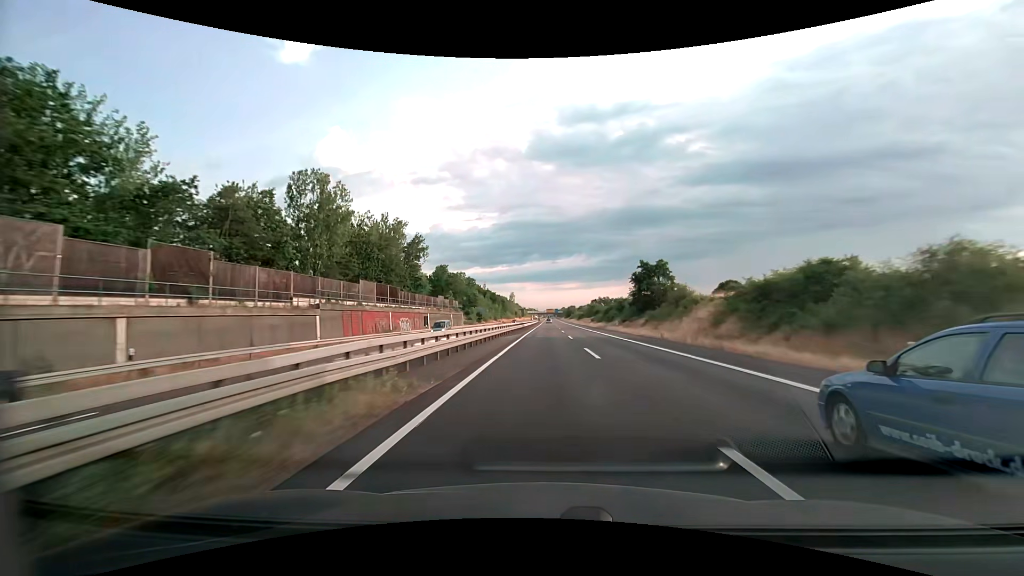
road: trunk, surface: asphalt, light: Day
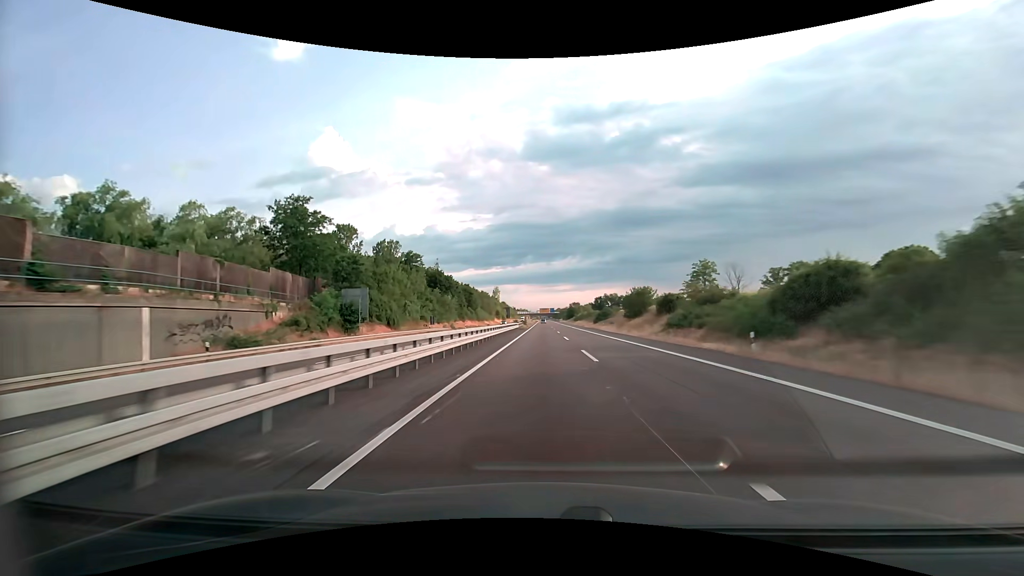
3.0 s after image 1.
(+0.6, +91.0) m; +1°
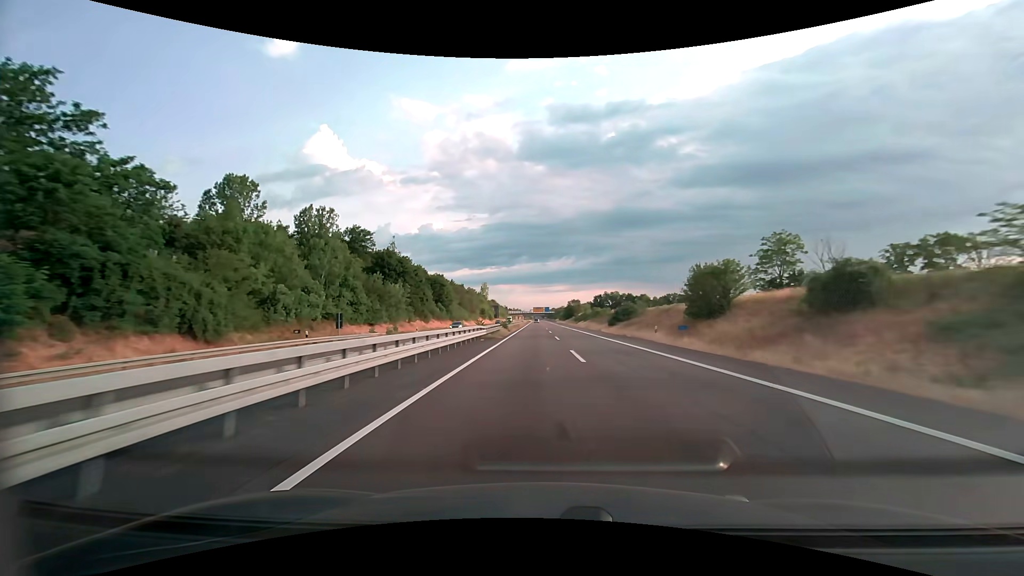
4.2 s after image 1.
(+0.2, +36.3) m; +1°
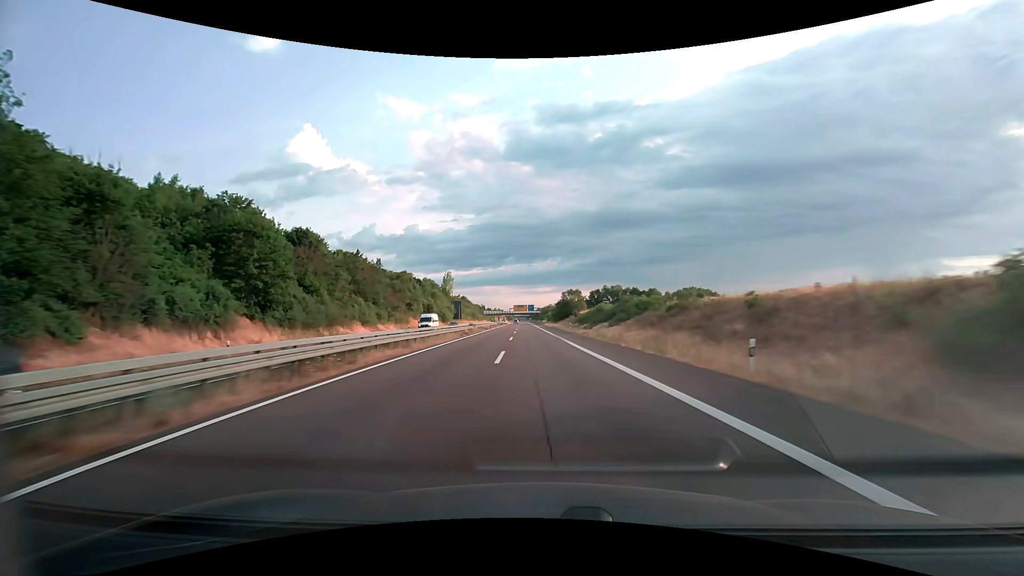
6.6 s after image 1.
(+1.3, +72.6) m; +2°
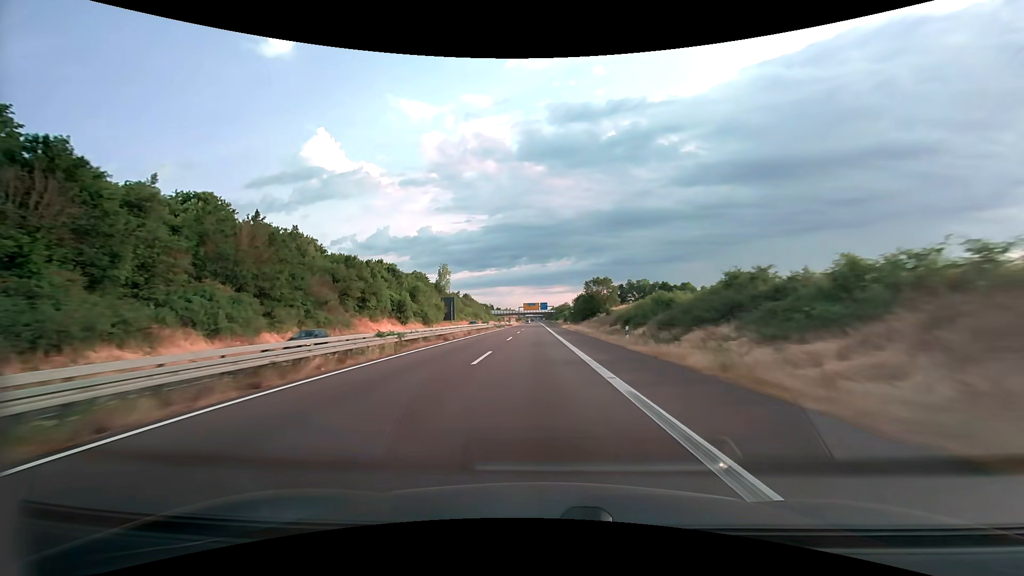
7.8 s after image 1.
(-0.4, +36.2) m; -1°
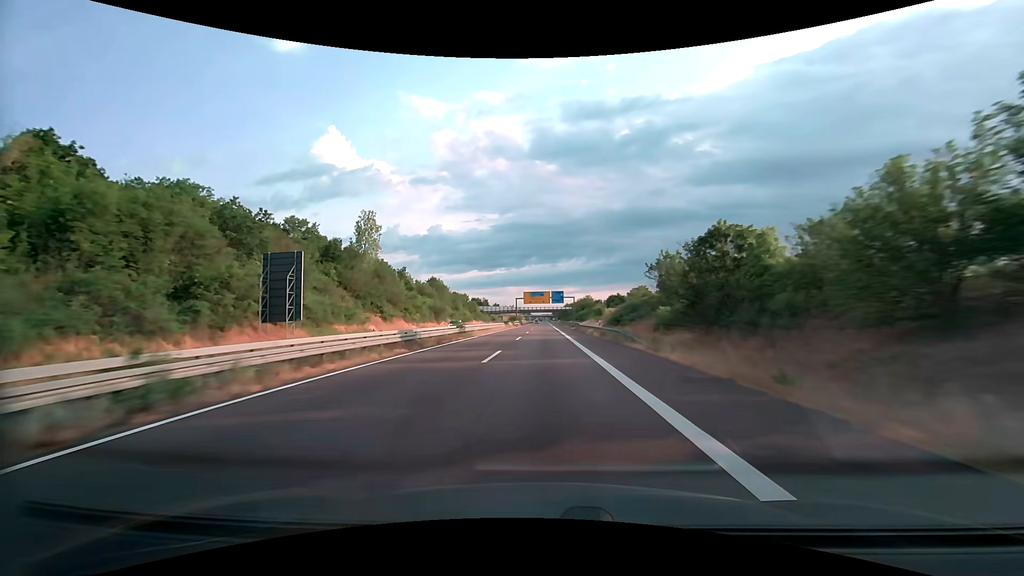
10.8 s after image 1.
(-1.6, +89.3) m; -1°
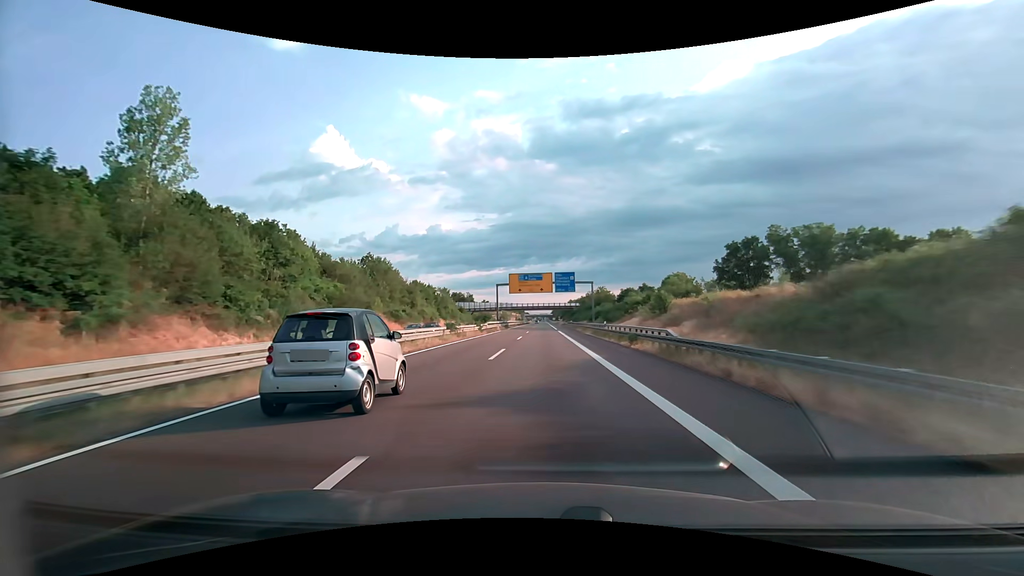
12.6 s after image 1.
(+0.1, +52.7) m; 0°
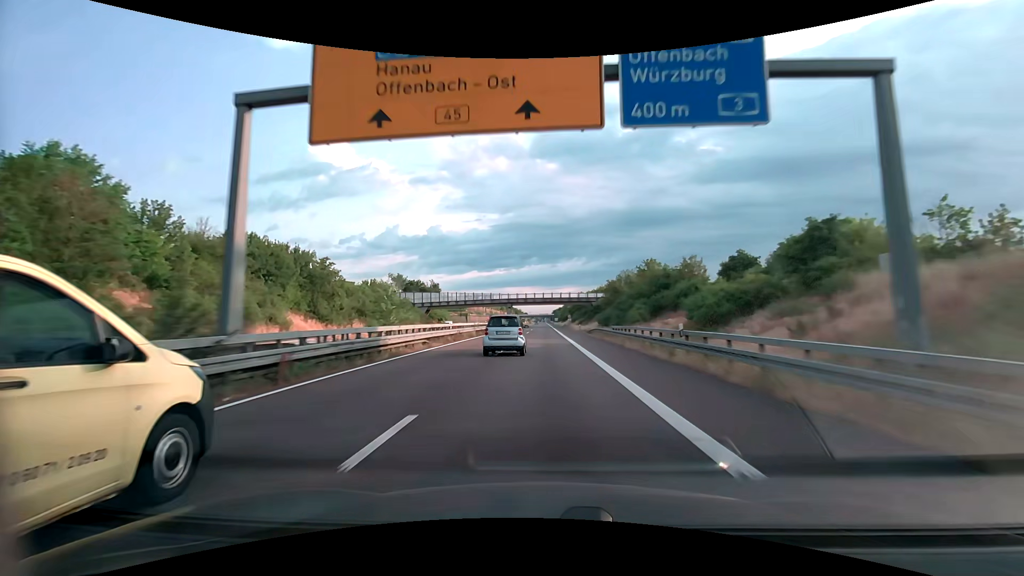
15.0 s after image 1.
(+0.1, +69.8) m; 0°
(0, +10) (0, +20) (0, +30) (0, +40) (0, +50) (0, +60) (0, +70) (0, +80) (0, +90) (0, +100) m
